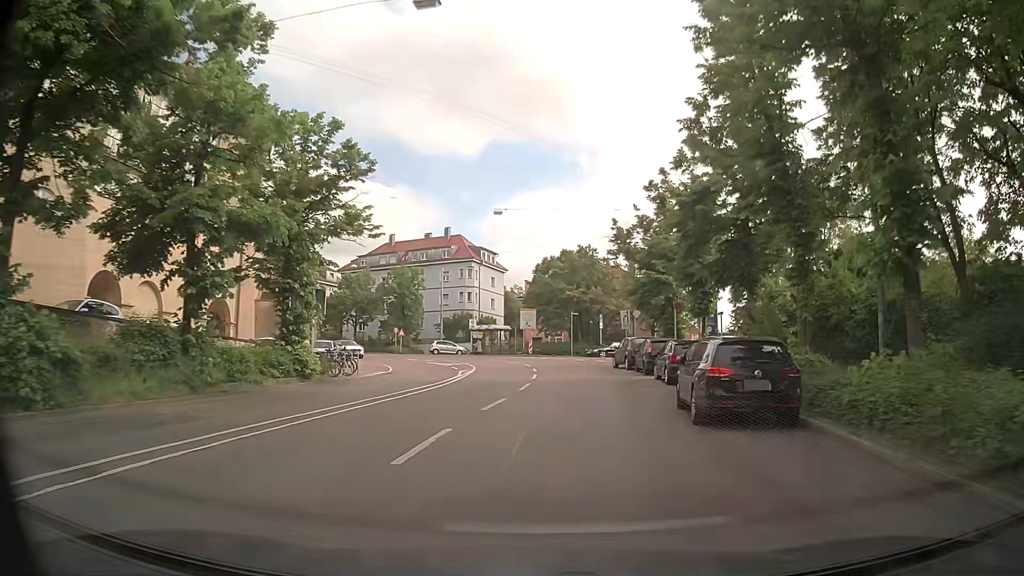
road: secondary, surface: asphalt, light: Day
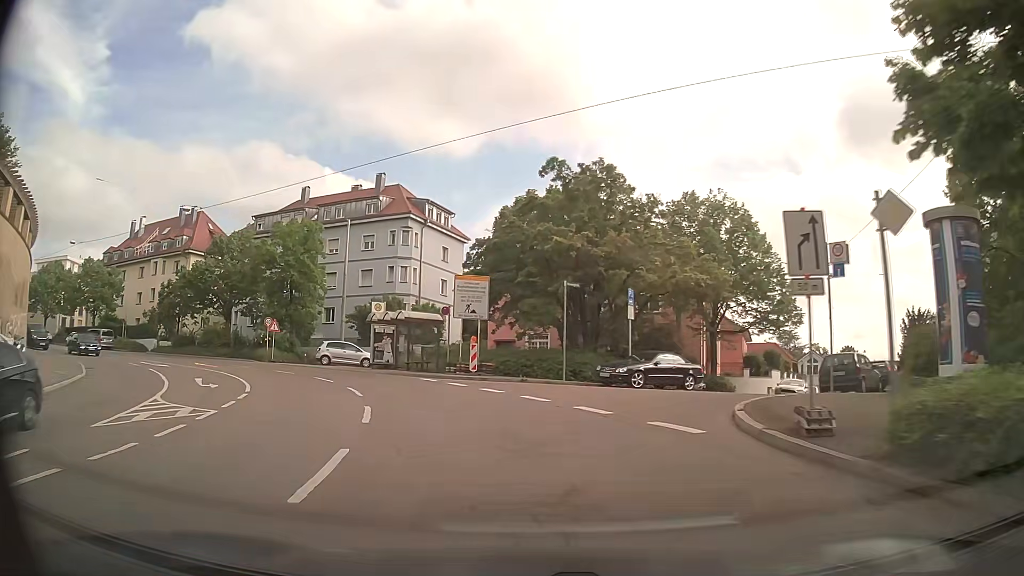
(+2.1, +32.2) m; +1°
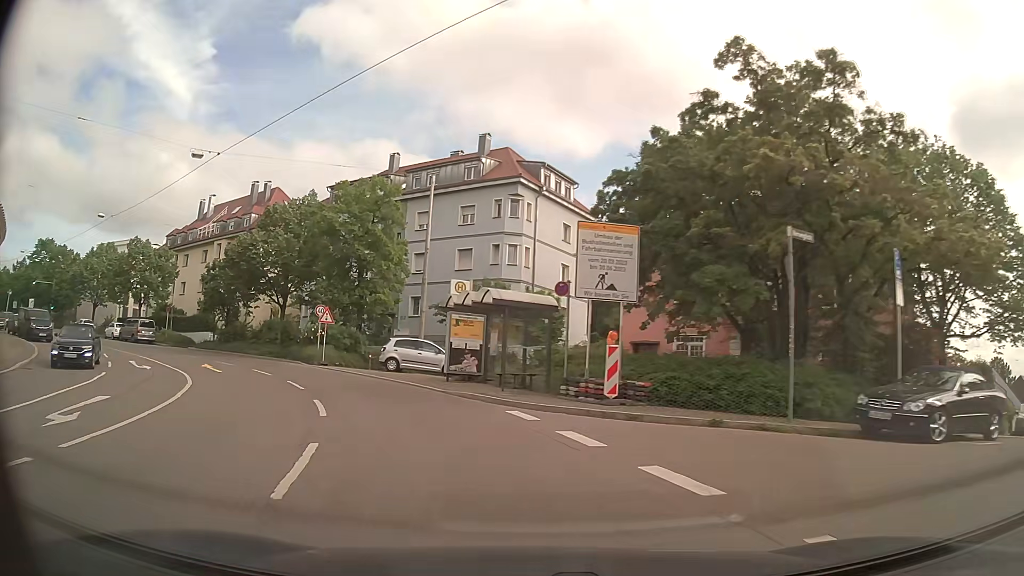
(-1.1, +12.5) m; -10°
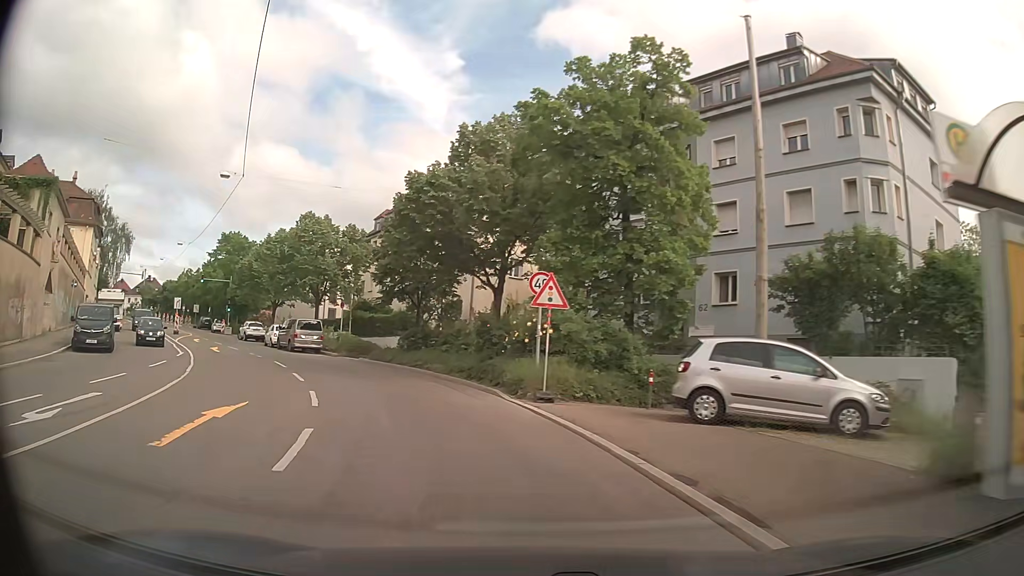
(-3.6, +17.7) m; -24°
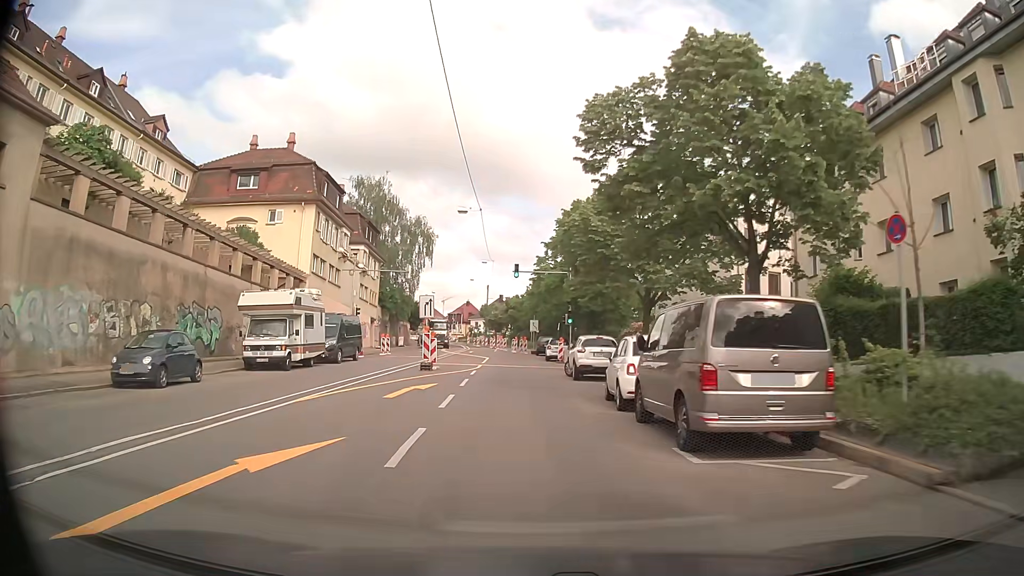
(-9.7, +28.9) m; -33°
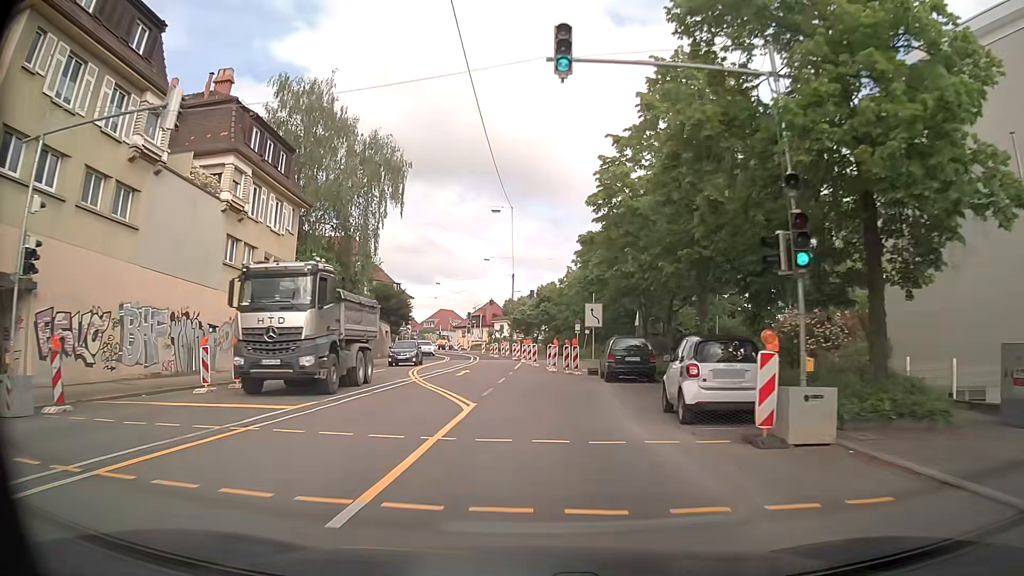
(-1.3, +32.5) m; -3°
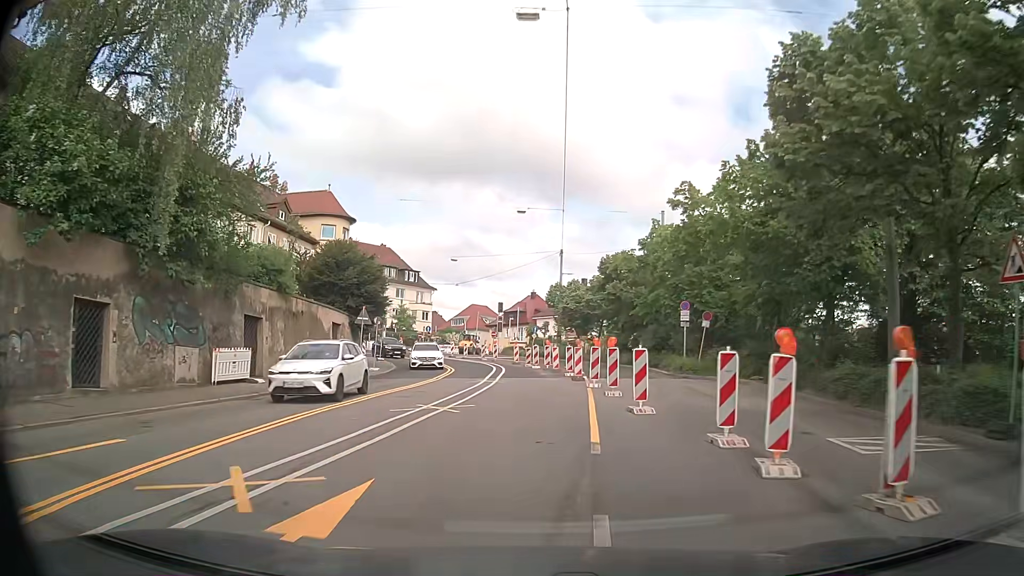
(-1.2, +26.5) m; -4°
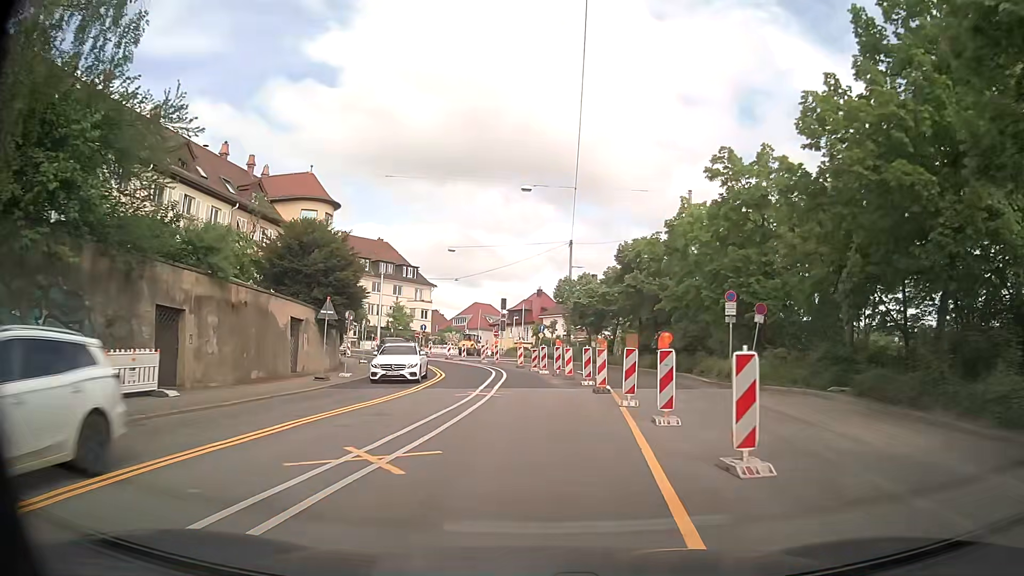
(0.0, +6.4) m; 0°
(0, +10) (0, +20) (-1, +30) (-3, +40) (-6, +49) (-11, +58) (-18, +65) (-26, +71) (-35, +76) (-44, +79) m
